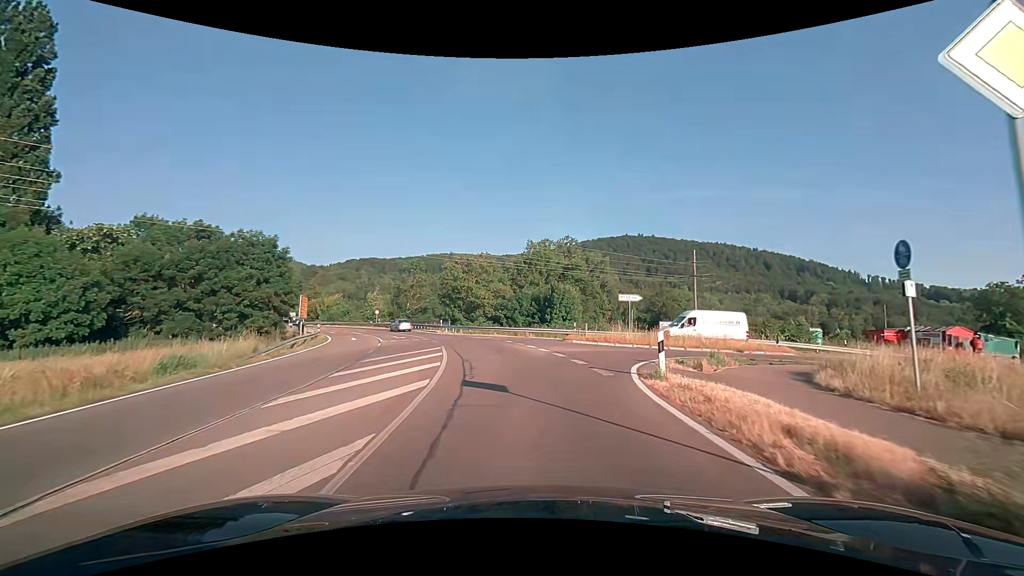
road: tertiary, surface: asphalt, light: Day
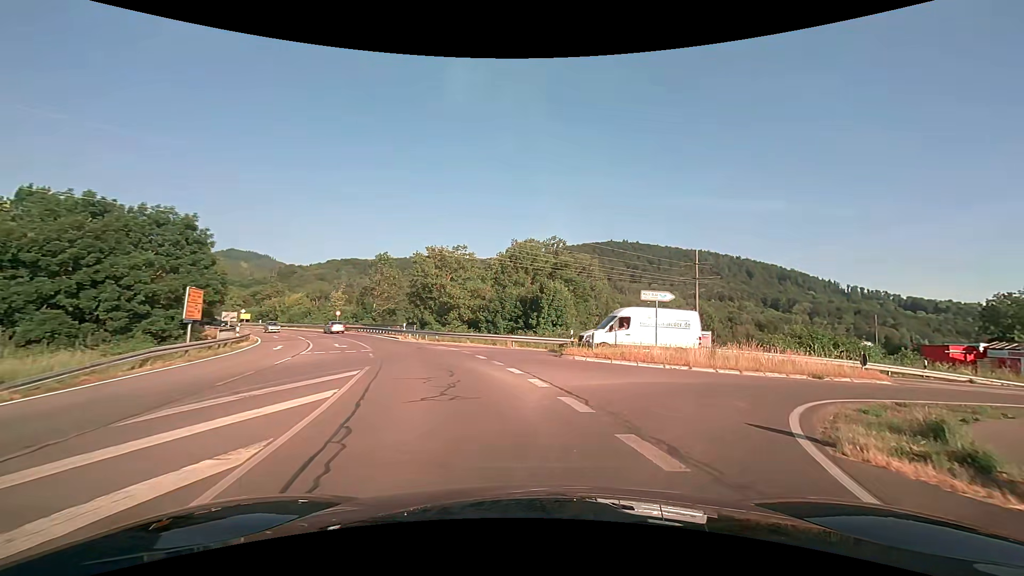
(0.0, +9.5) m; +2°
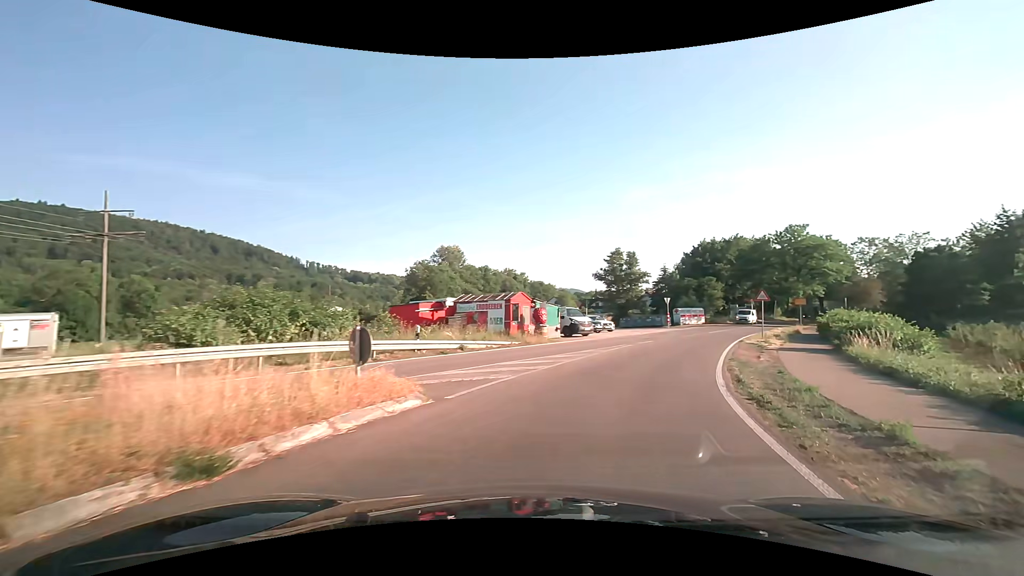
(+8.6, +16.6) m; +57°
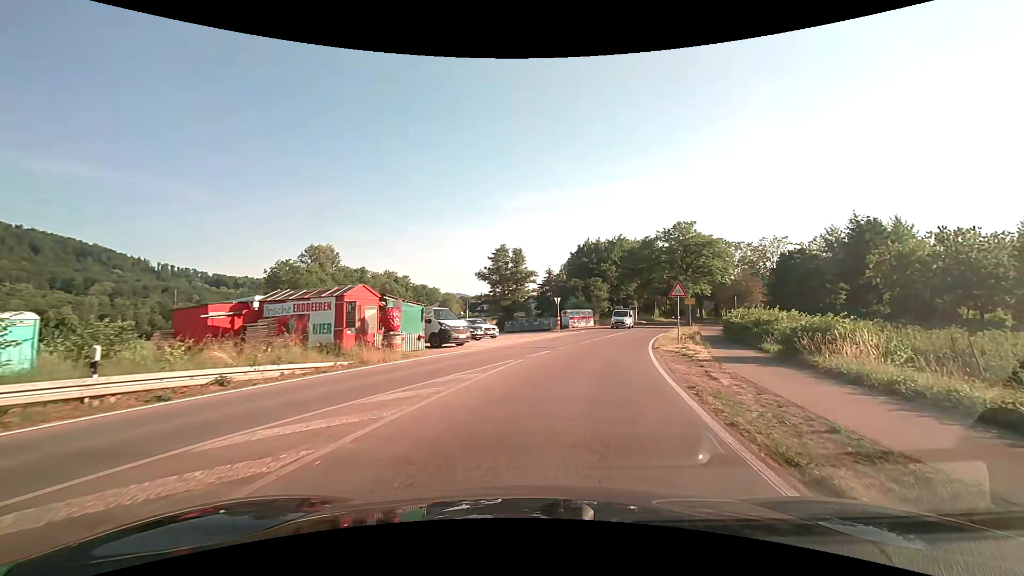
(+1.1, +8.5) m; +13°
